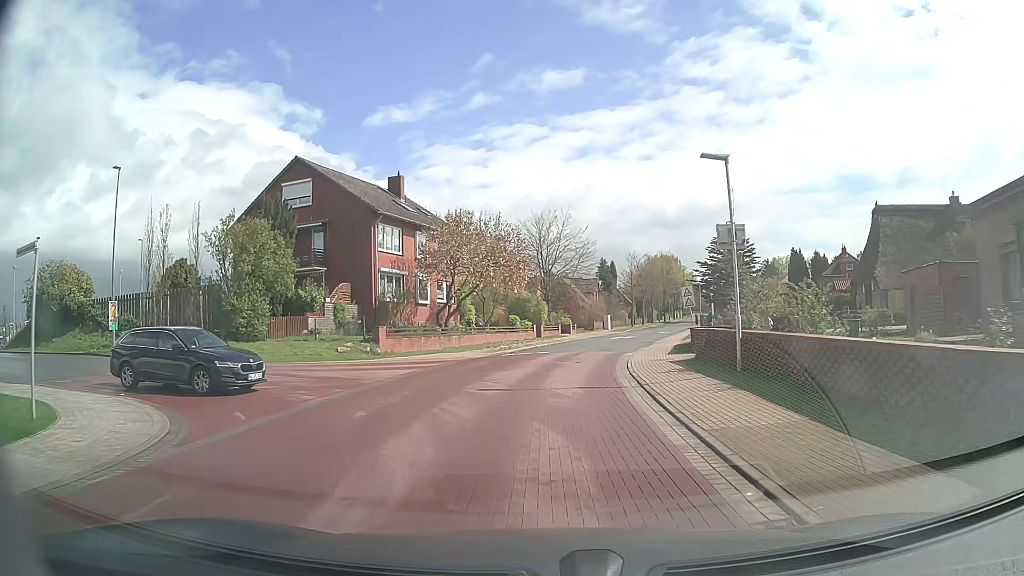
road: tertiary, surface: paving_stones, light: Day
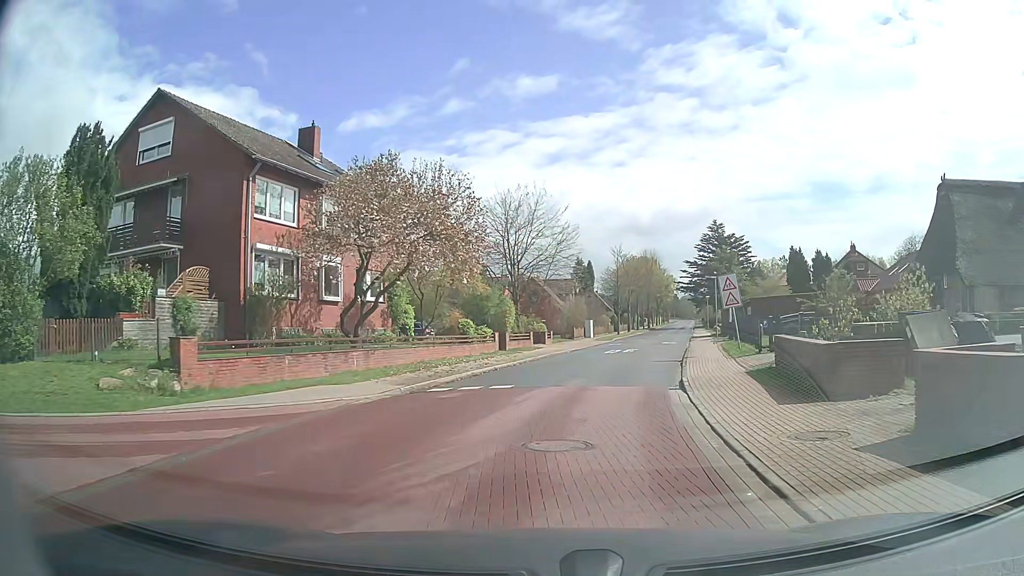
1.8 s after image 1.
(+0.1, +13.7) m; +3°
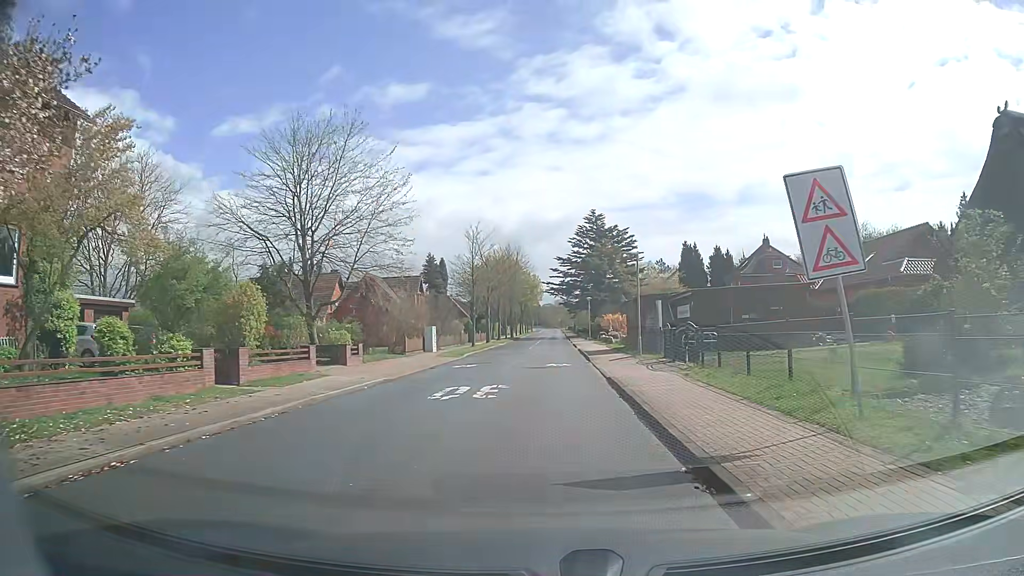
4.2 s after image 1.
(+1.8, +18.2) m; +11°
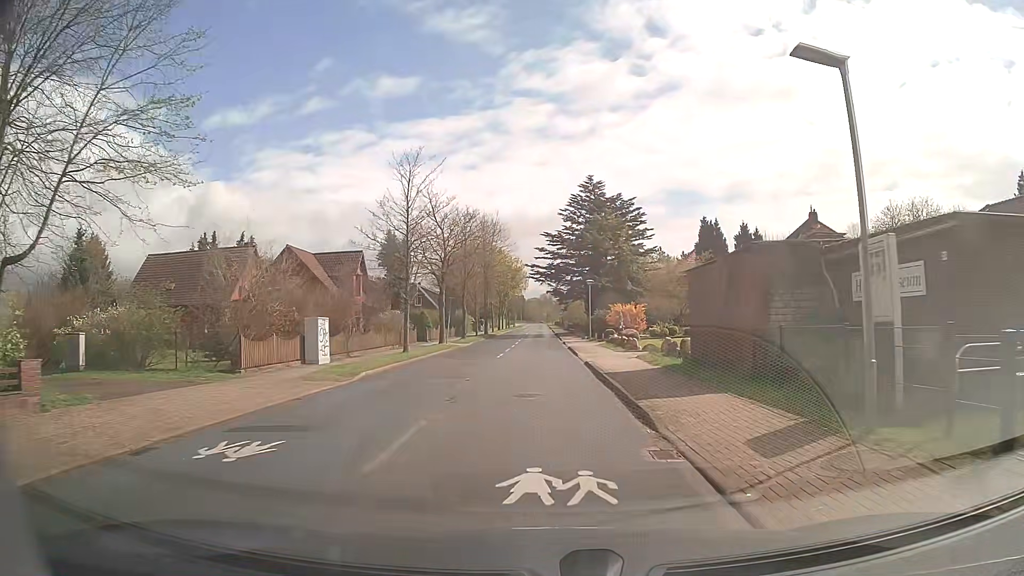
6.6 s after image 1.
(+0.3, +19.2) m; +1°
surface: asphalt
(0, +10) (0, +20) (0, +30) (0, +40) (0, +50) (0, +60) (0, +70) (0, +80) (0, +90) (0, +100) m
